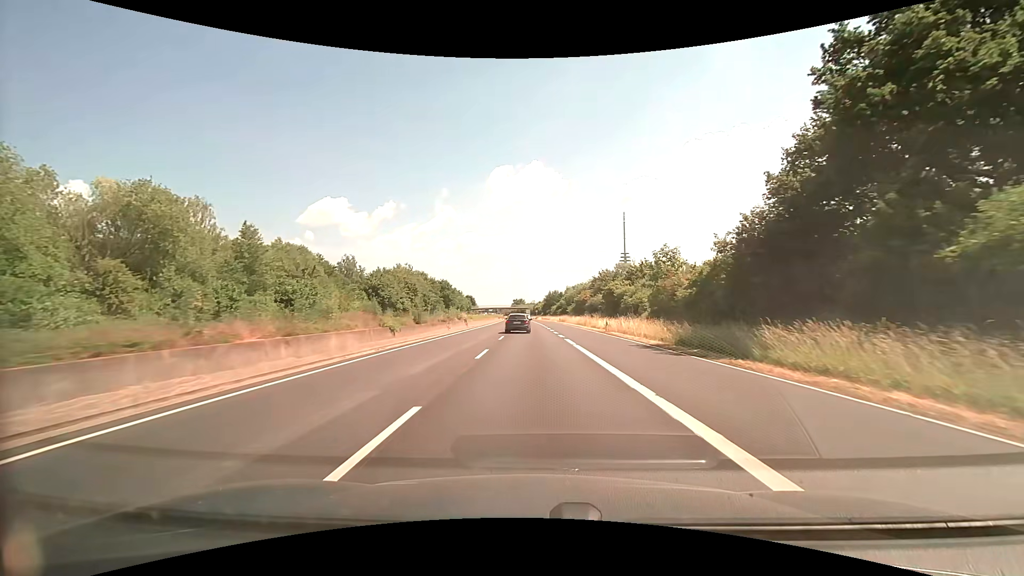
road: trunk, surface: asphalt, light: Day
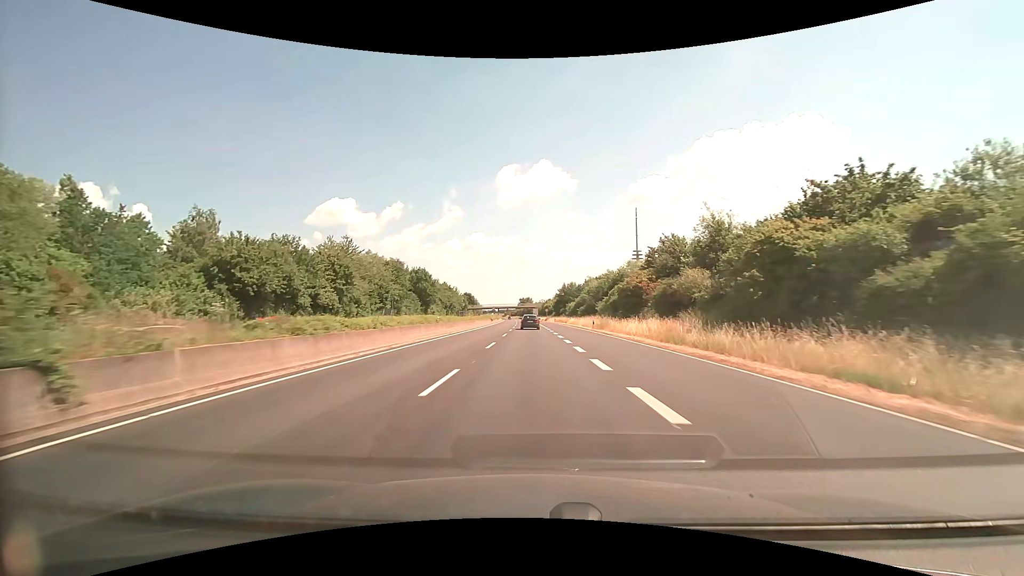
(-0.2, +43.4) m; 0°
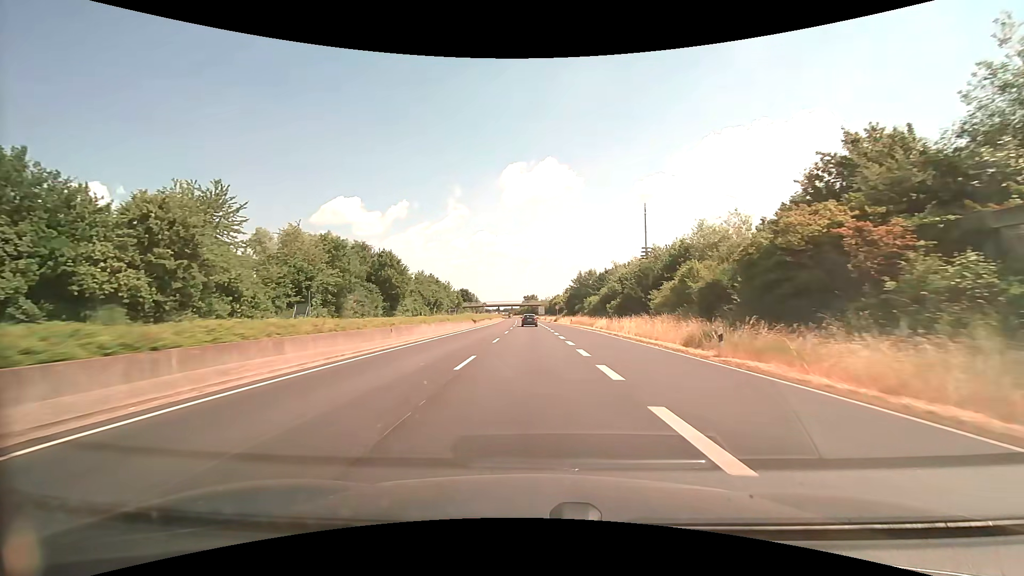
(-0.3, +32.4) m; -1°
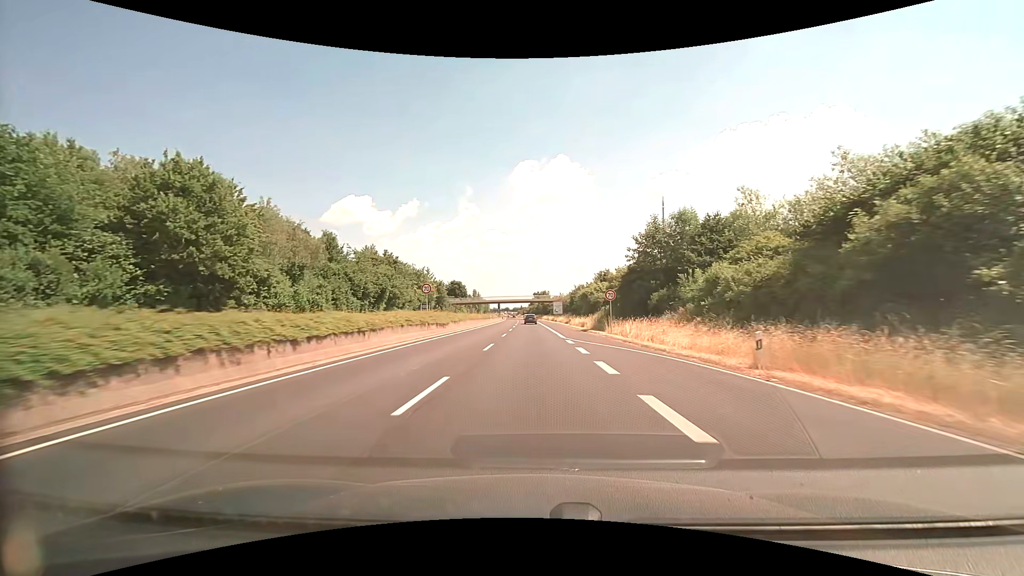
(-0.5, +53.8) m; -1°
(0, +10) (0, +20) (0, +30) (0, +40) (0, +50) (-1, +60) (-1, +70) (-1, +80) (-1, +90) (-2, +100) m
